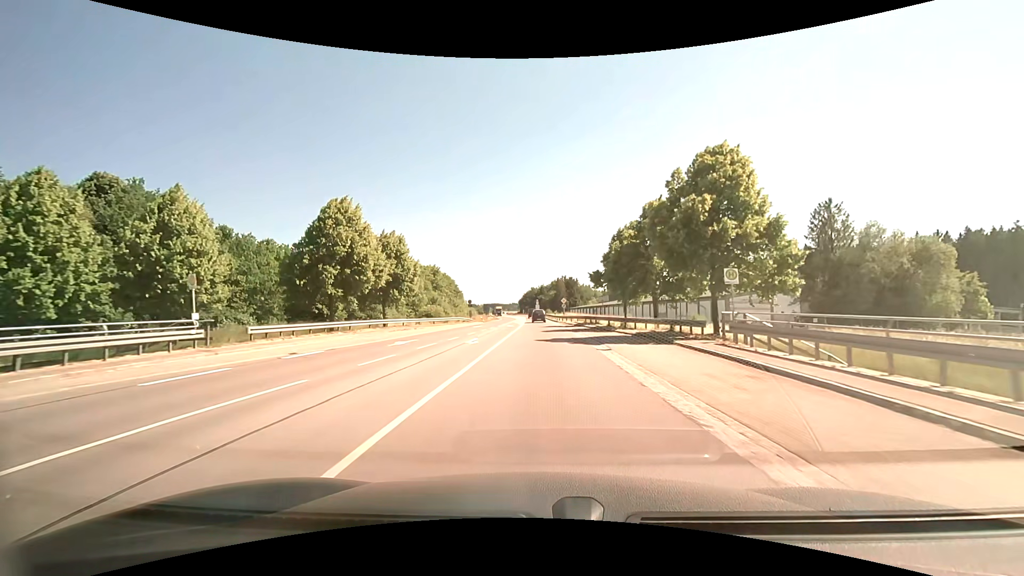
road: primary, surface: asphalt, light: Day
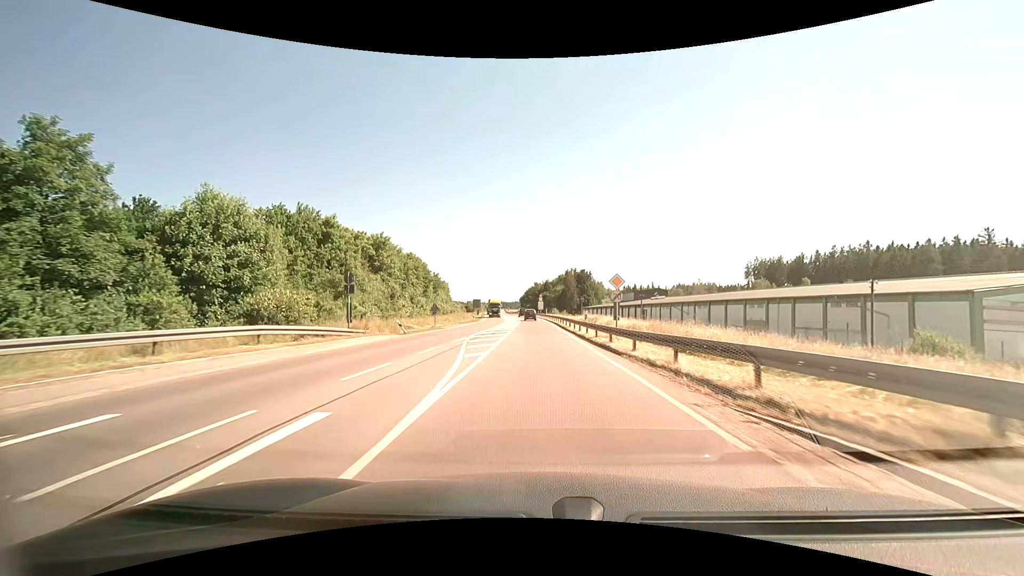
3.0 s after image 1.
(+1.5, +45.7) m; +2°
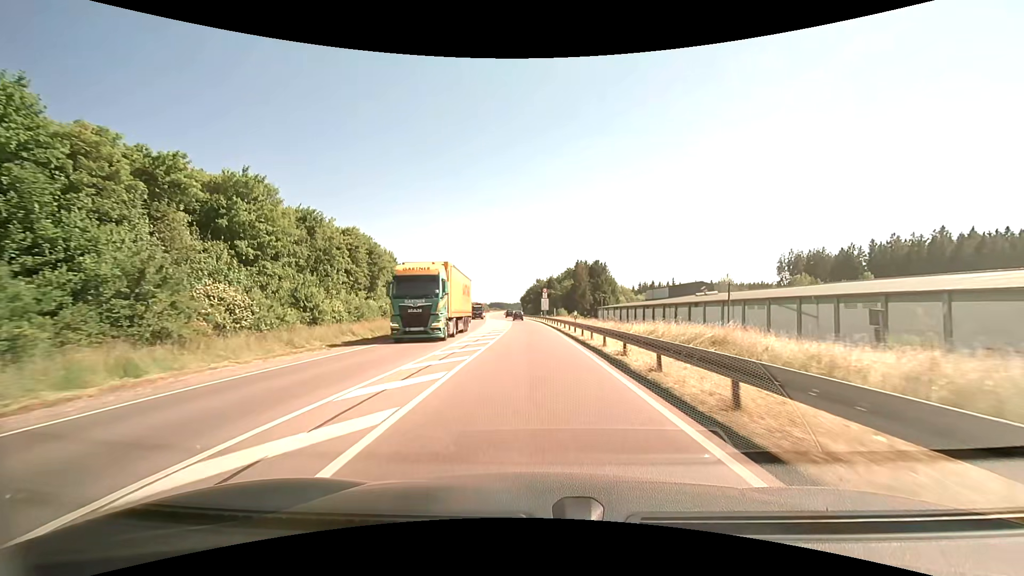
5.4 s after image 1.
(+0.2, +38.0) m; 0°
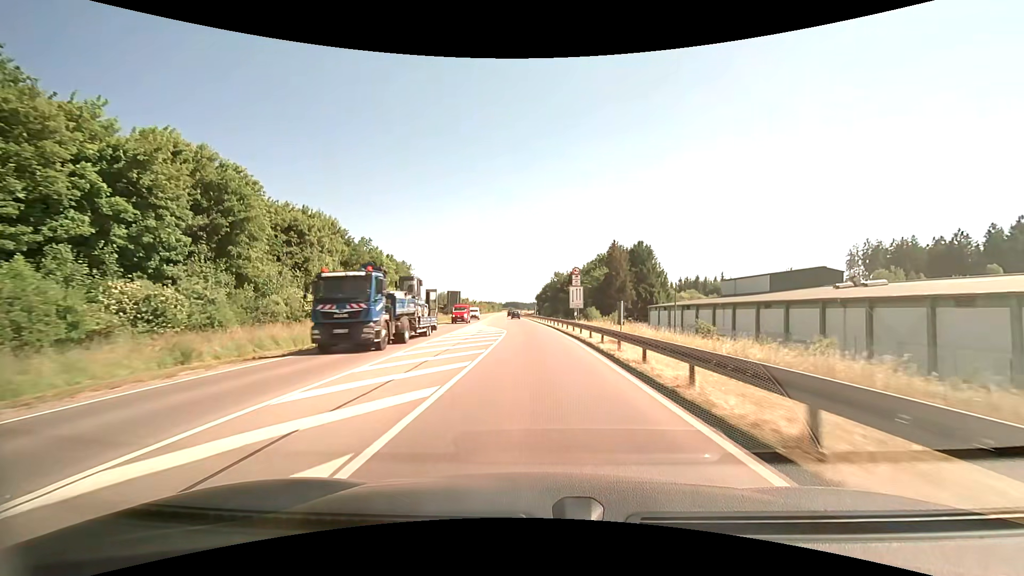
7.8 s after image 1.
(-0.1, +41.9) m; -1°
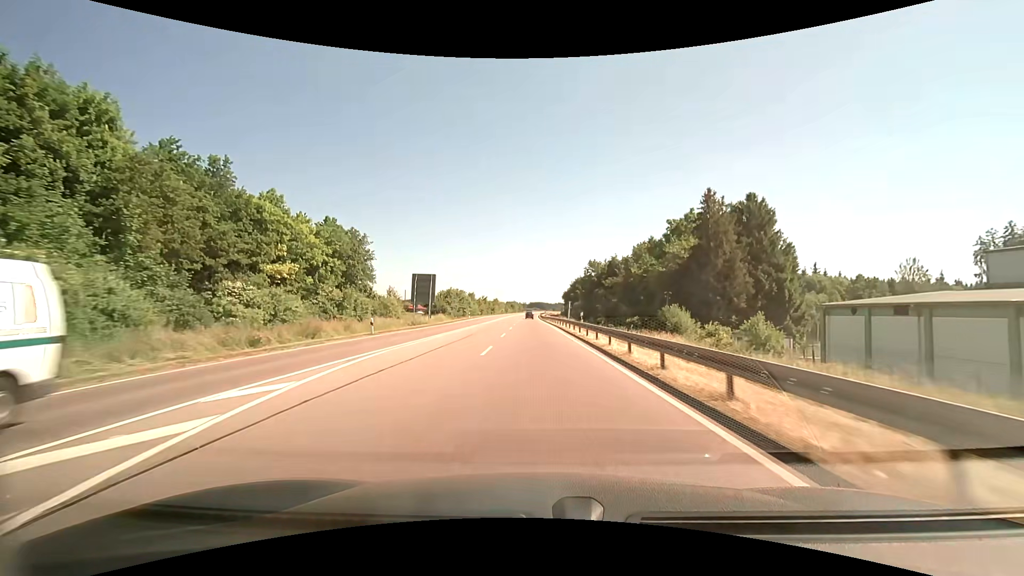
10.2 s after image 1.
(0.0, +45.6) m; -2°
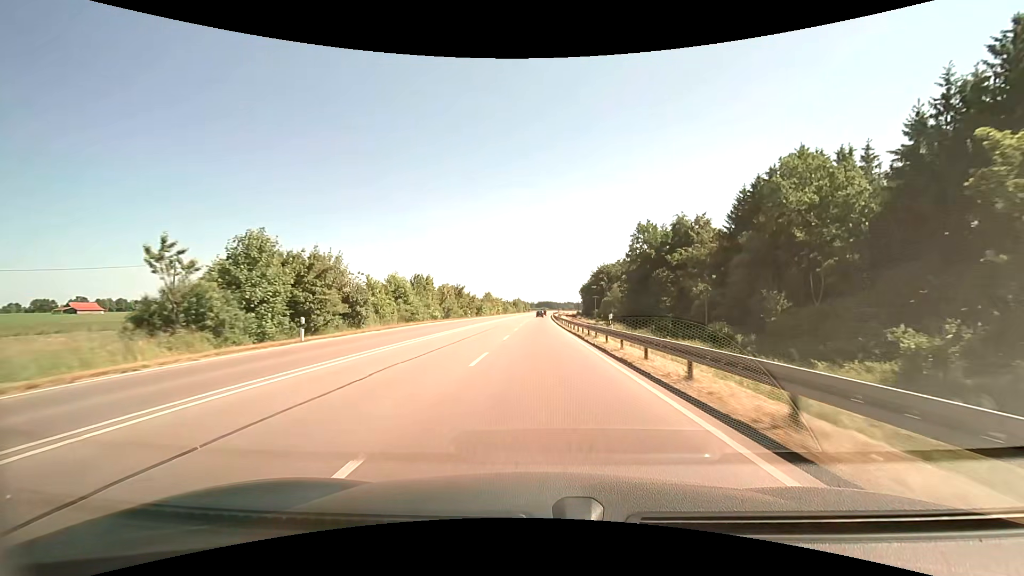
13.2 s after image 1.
(-3.8, +62.1) m; -5°
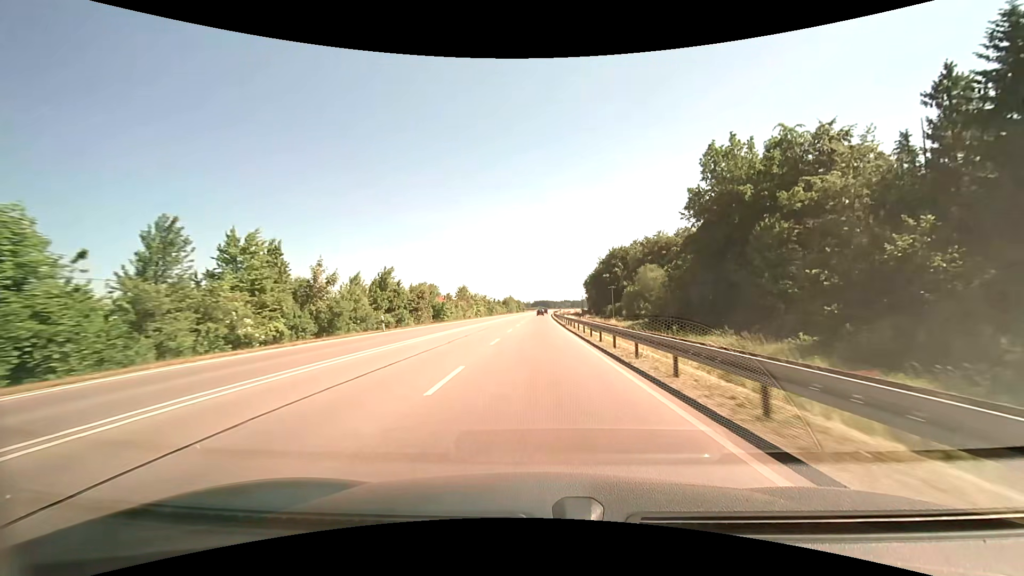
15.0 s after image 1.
(+1.2, +39.9) m; +3°
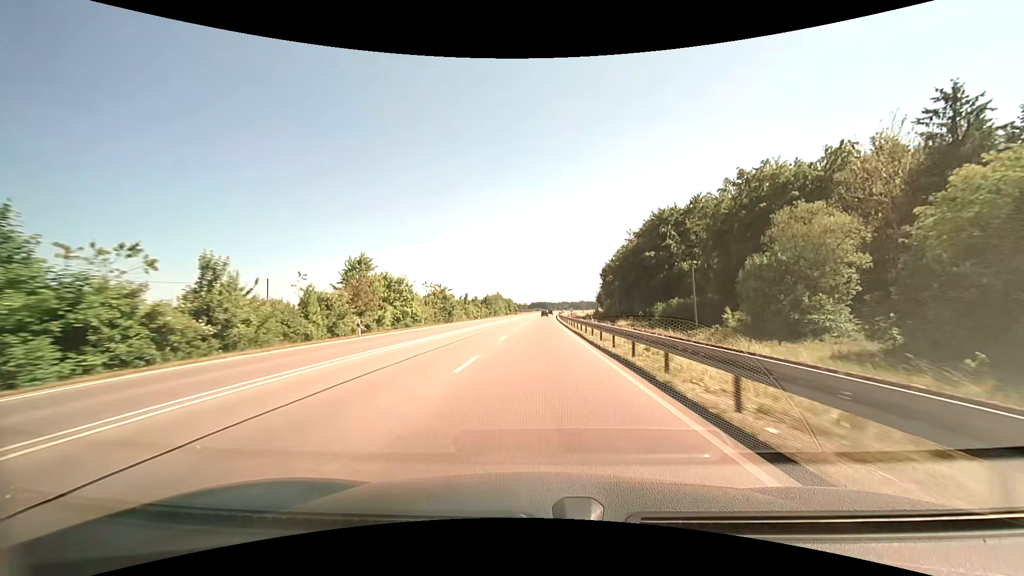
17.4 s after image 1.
(-0.4, +55.7) m; 0°
(0, +10) (0, +20) (0, +30) (0, +40) (0, +50) (0, +60) (+1, +70) (+1, +80) (+1, +90) (+1, +100) m
